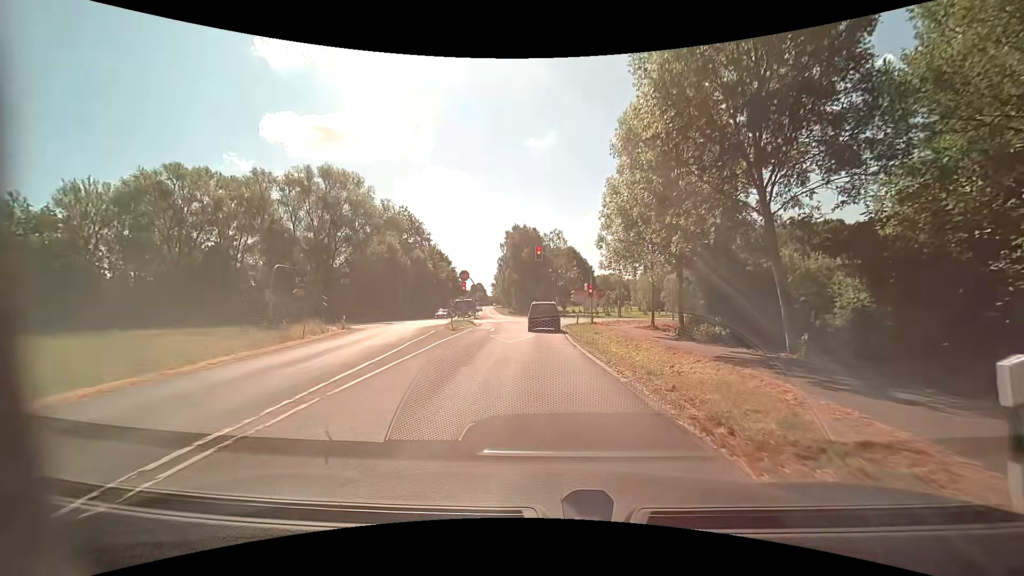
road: secondary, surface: asphalt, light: Day
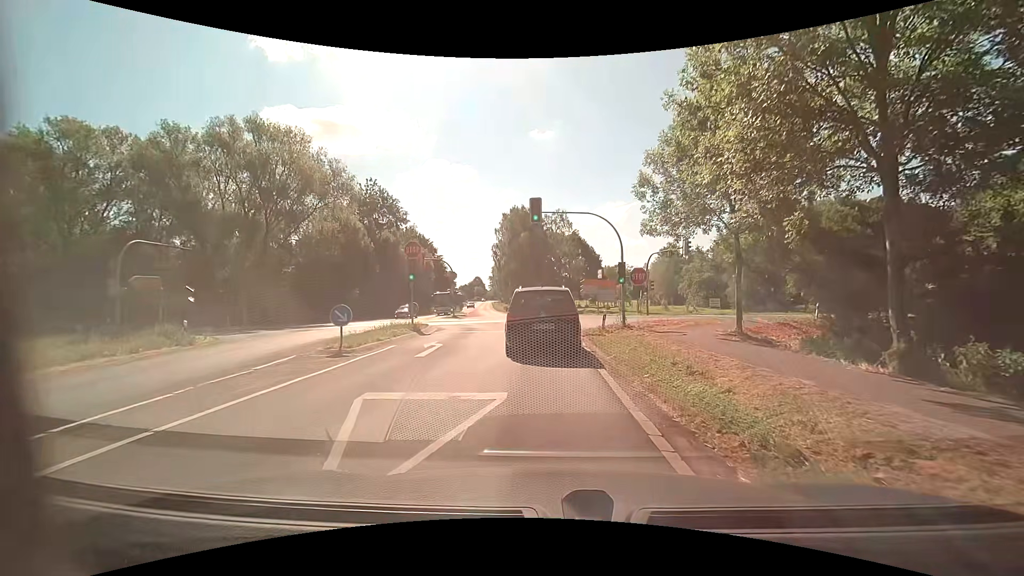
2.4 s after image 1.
(-0.1, +16.5) m; 0°
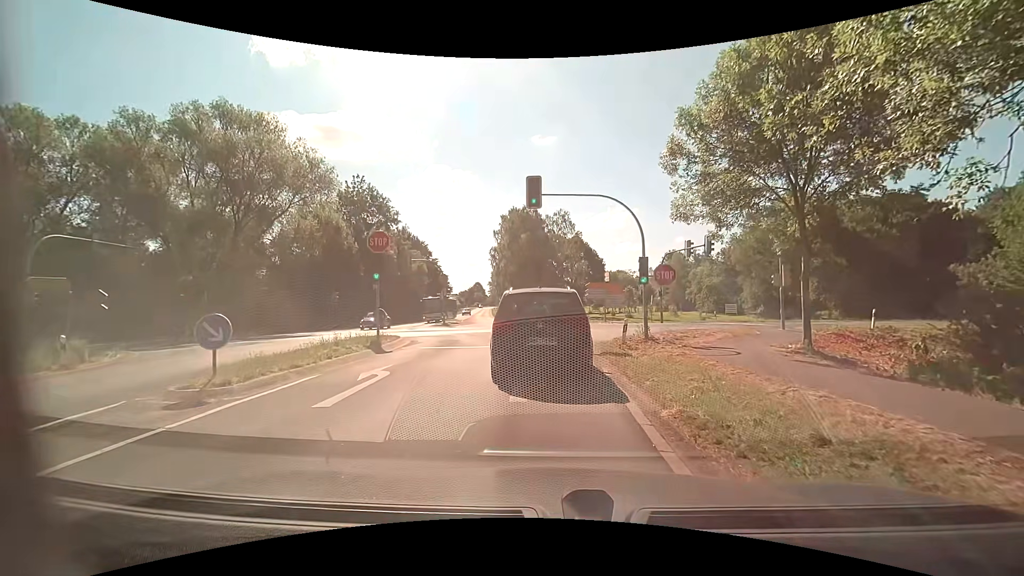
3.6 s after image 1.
(-0.1, +5.4) m; 0°
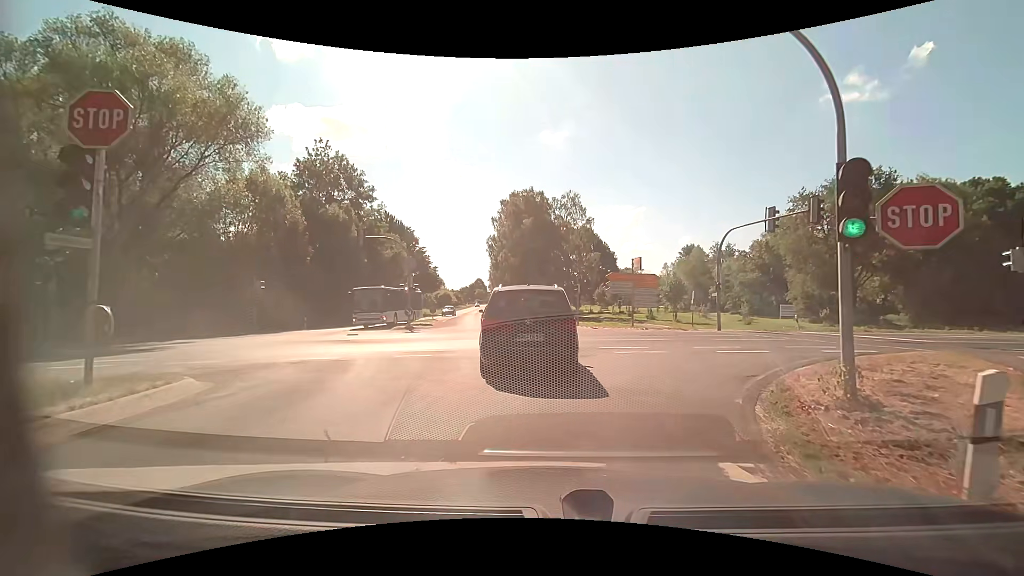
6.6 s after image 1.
(-0.3, +13.6) m; -1°
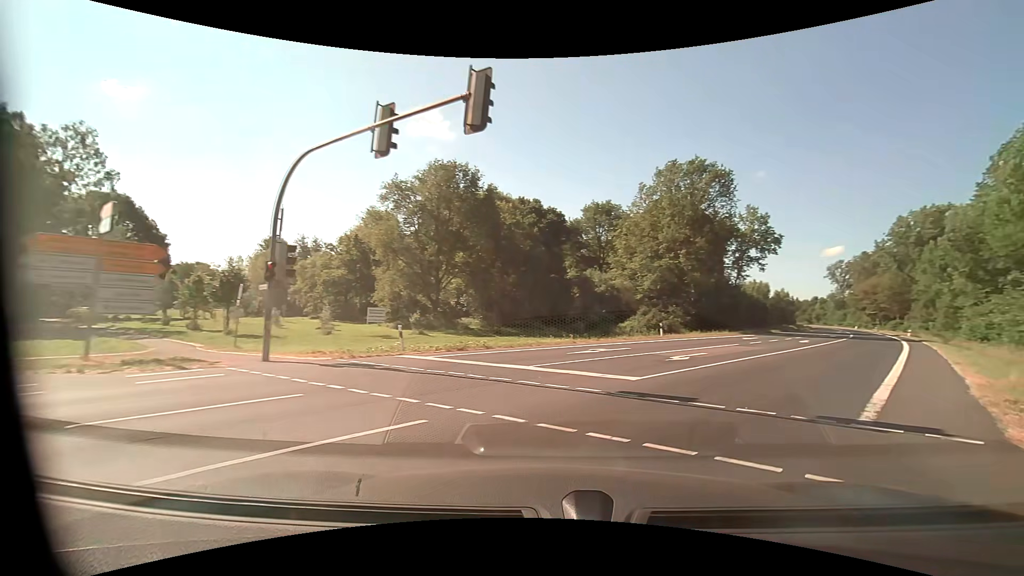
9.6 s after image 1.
(+4.8, +16.1) m; +44°
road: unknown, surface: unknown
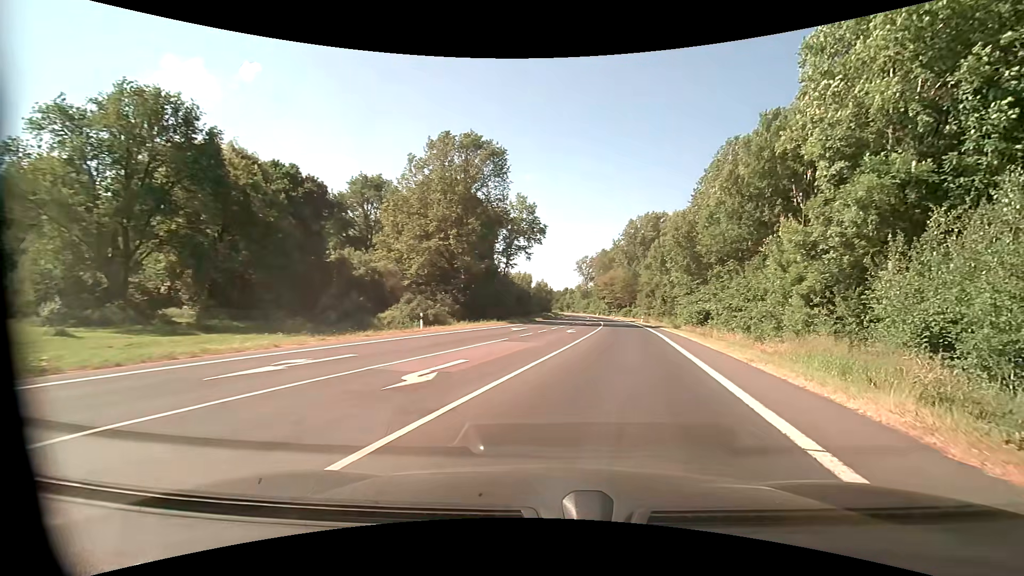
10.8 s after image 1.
(+2.1, +8.5) m; +25°
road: primary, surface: asphalt
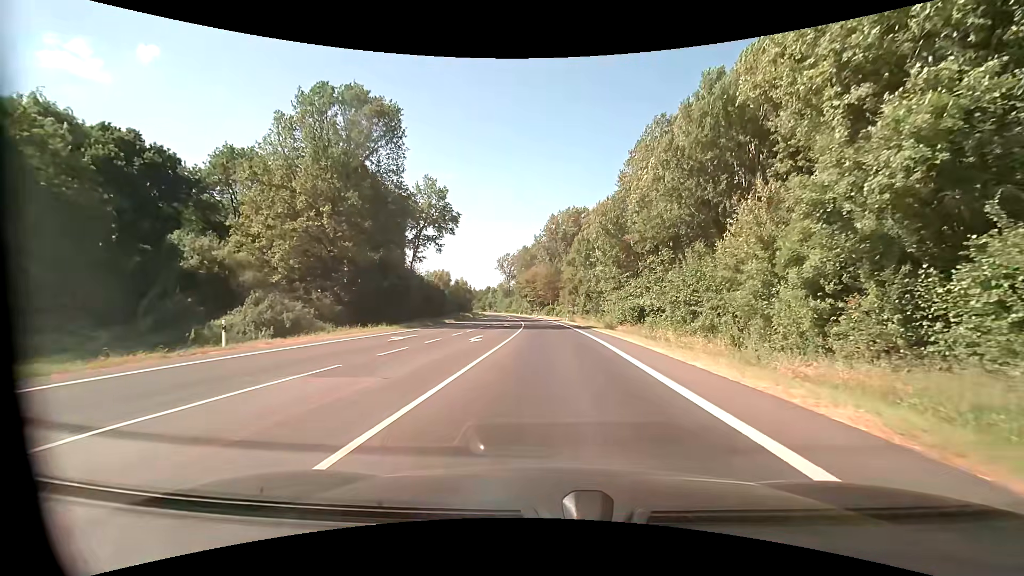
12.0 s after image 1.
(+1.3, +11.1) m; +9°
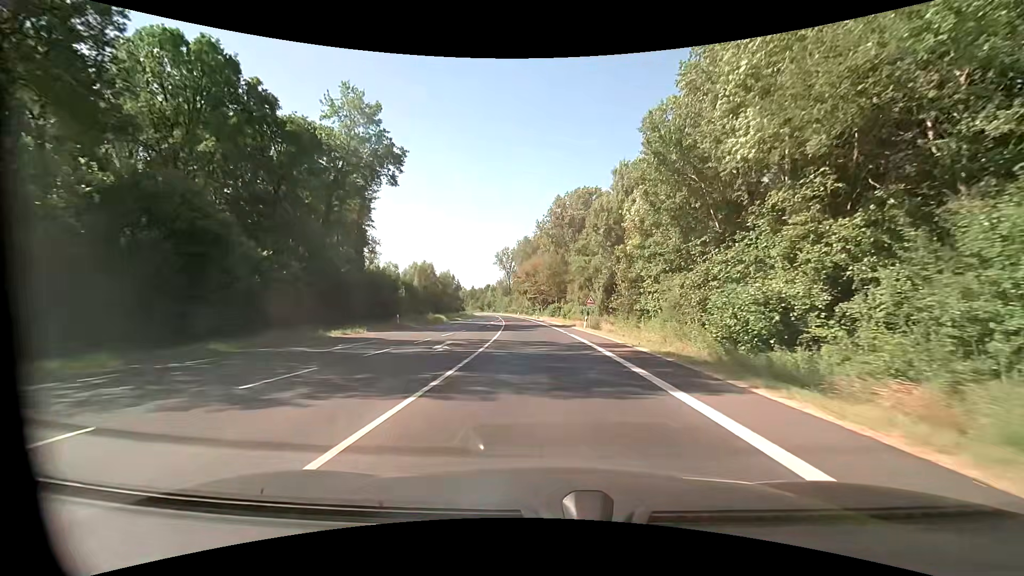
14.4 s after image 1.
(+0.2, +31.2) m; -1°
(0, +10) (0, +20) (-1, +30) (-1, +40) (-2, +50) (-3, +60) (-4, +70) (-5, +80) (-6, +90) (-7, +100) m
